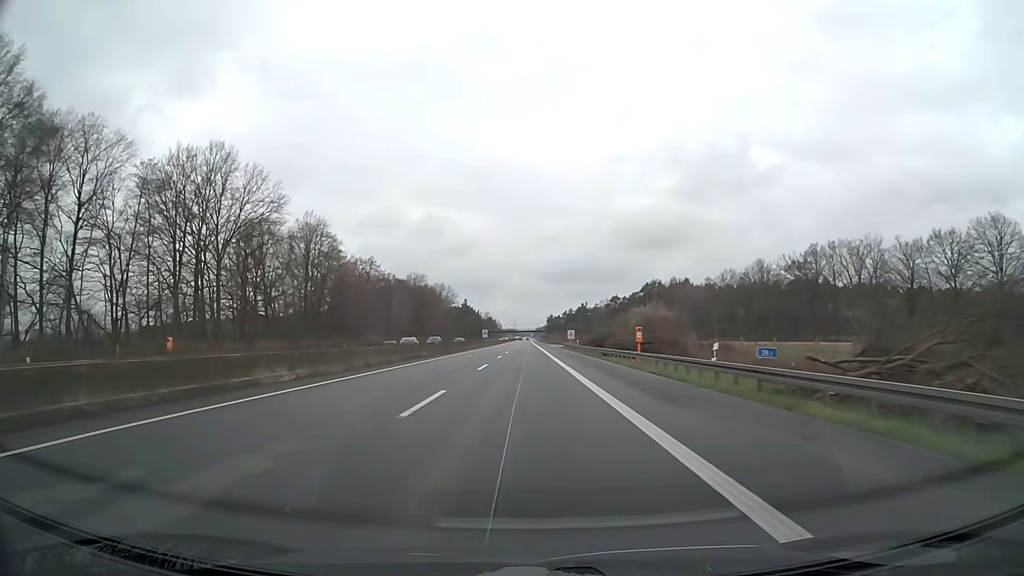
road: motorway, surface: asphalt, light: Day
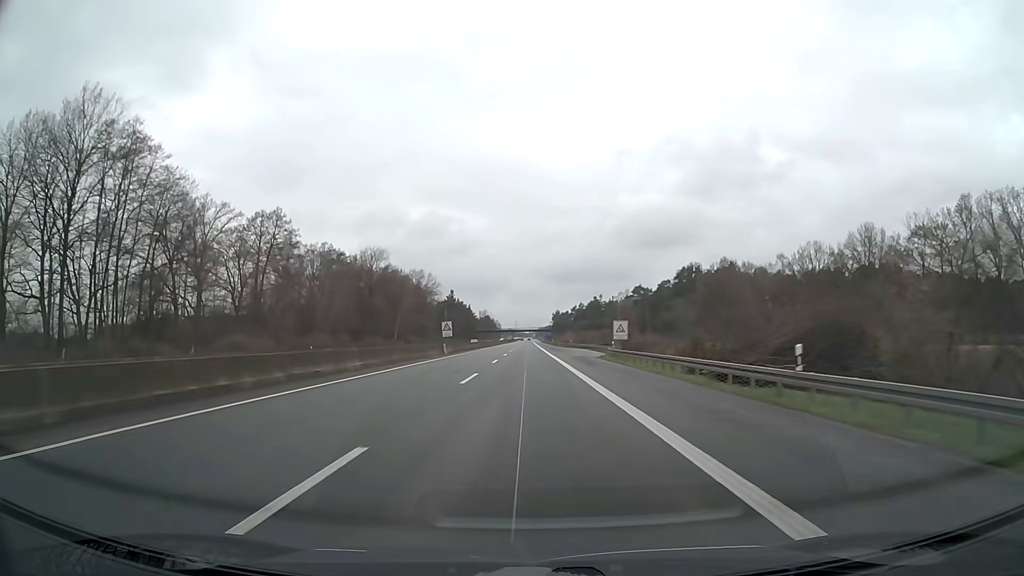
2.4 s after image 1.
(-0.1, +63.3) m; 0°
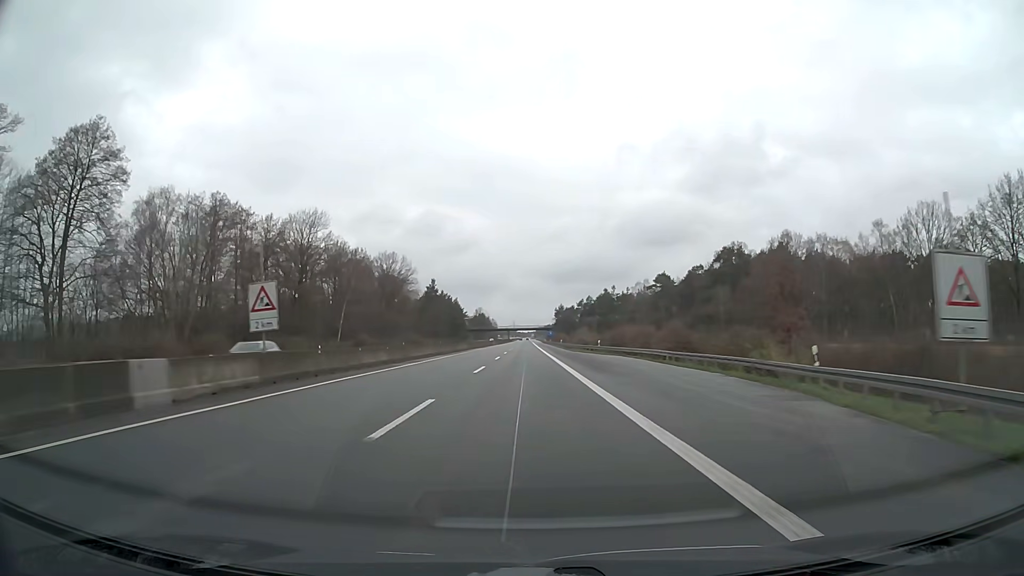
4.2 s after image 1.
(+0.2, +47.4) m; 0°
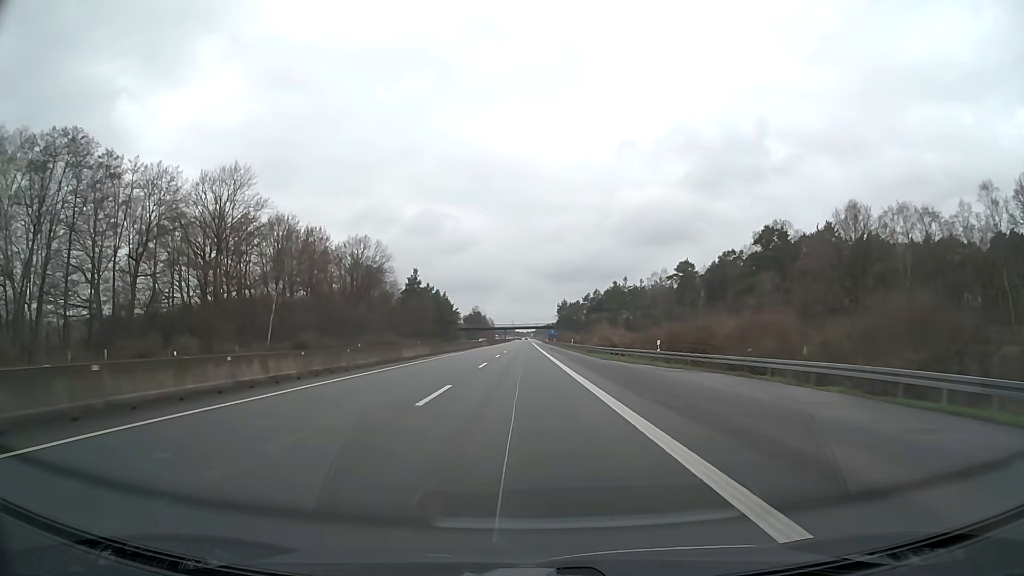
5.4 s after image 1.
(0.0, +31.6) m; 0°
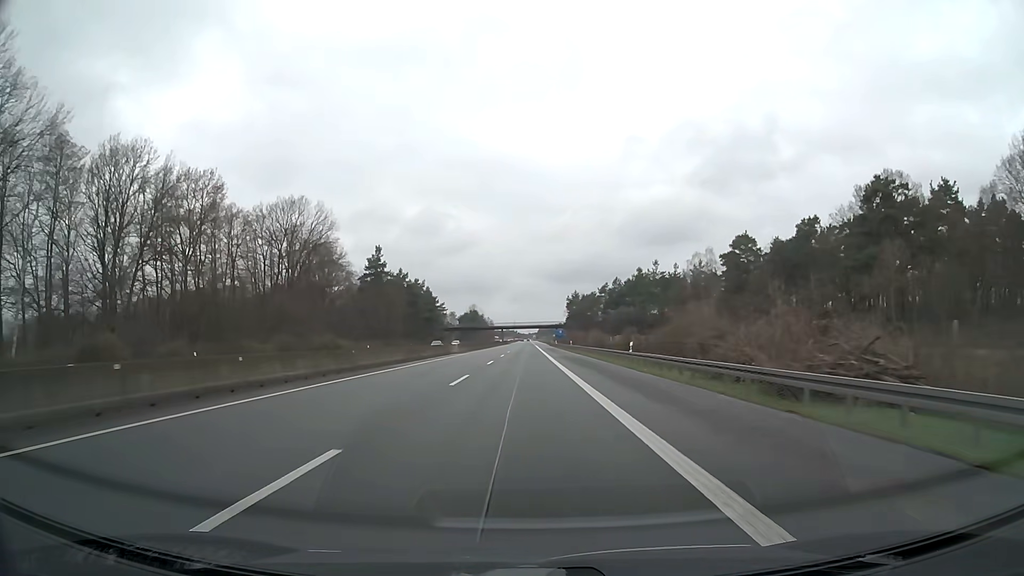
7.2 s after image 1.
(0.0, +47.4) m; 0°
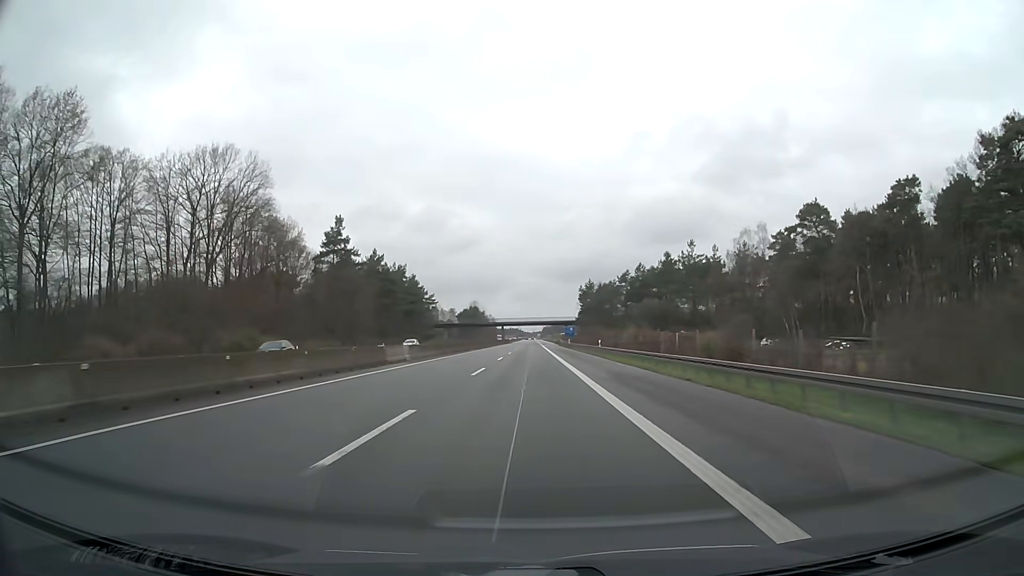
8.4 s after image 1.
(-0.2, +31.6) m; -1°
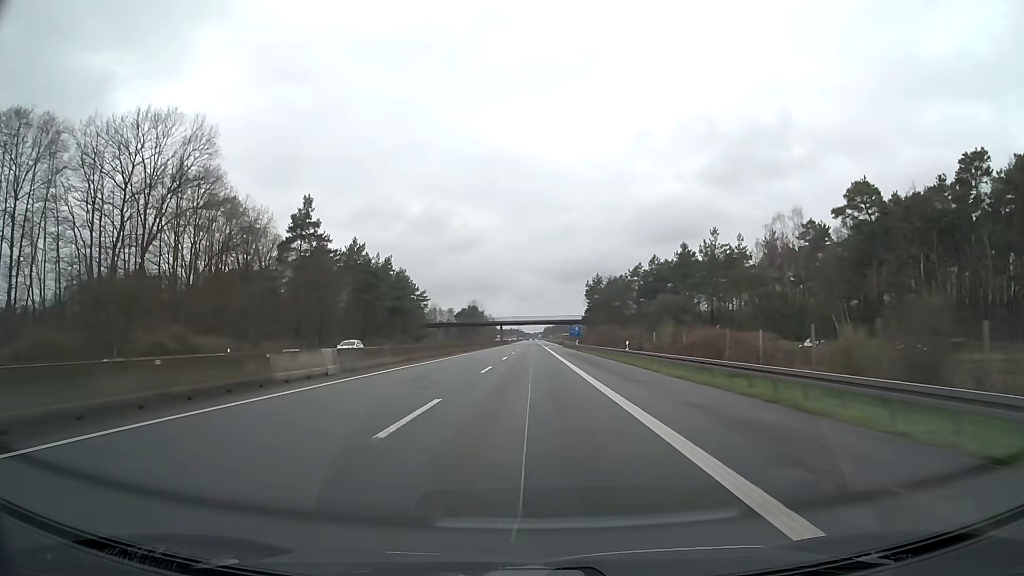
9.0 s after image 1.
(0.0, +15.8) m; 0°
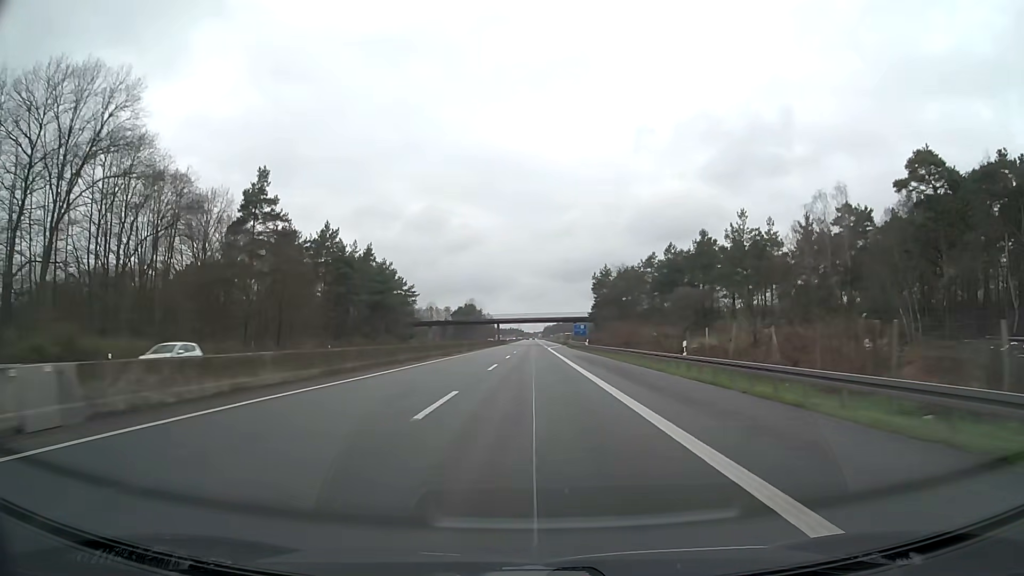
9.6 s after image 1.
(0.0, +15.8) m; 0°
(0, +10) (0, +20) (0, +30) (0, +40) (0, +50) (0, +60) (+1, +70) (+1, +80) (+1, +90) (+1, +100) m
